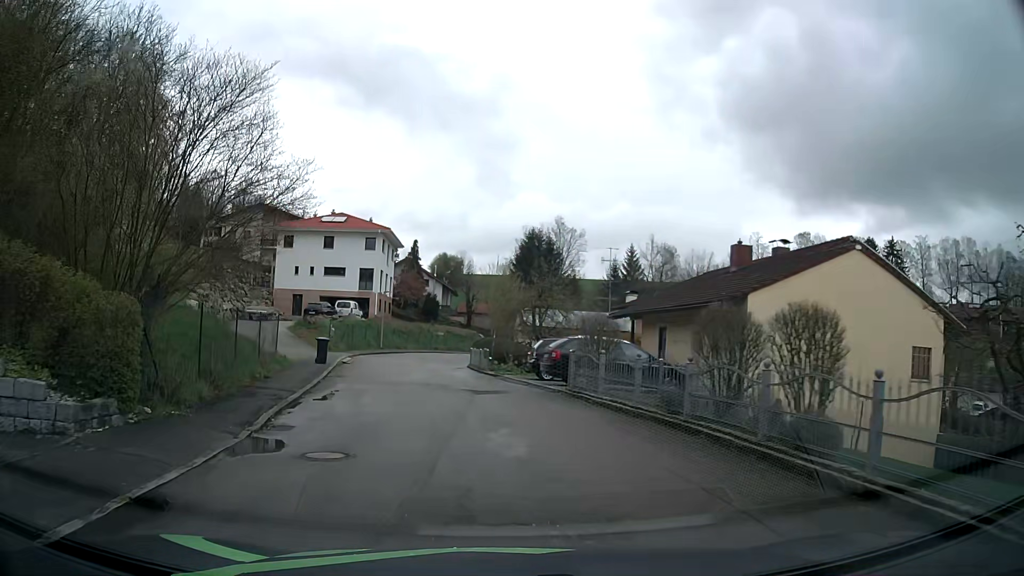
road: residential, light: Day
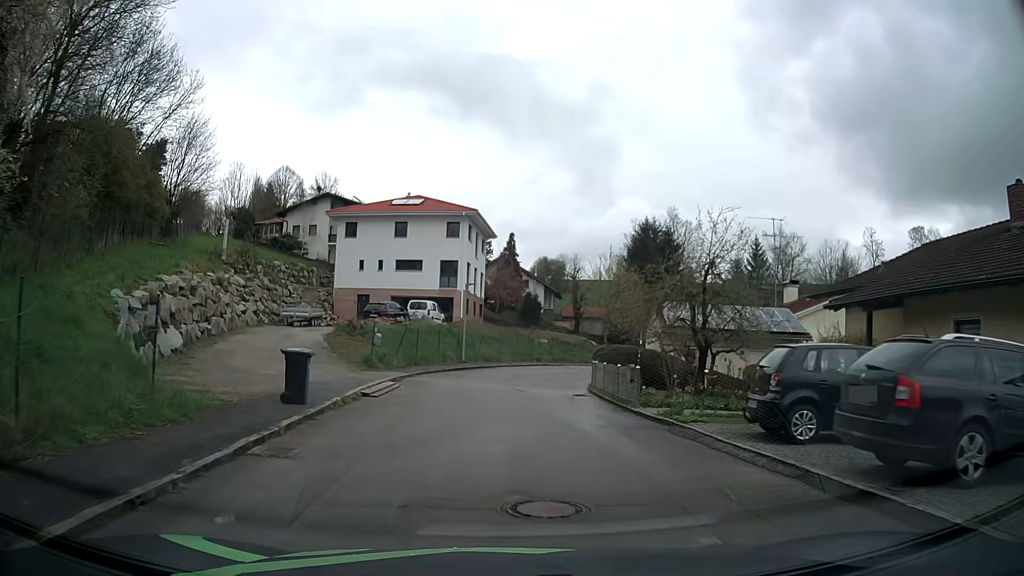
(-1.1, +13.3) m; -8°
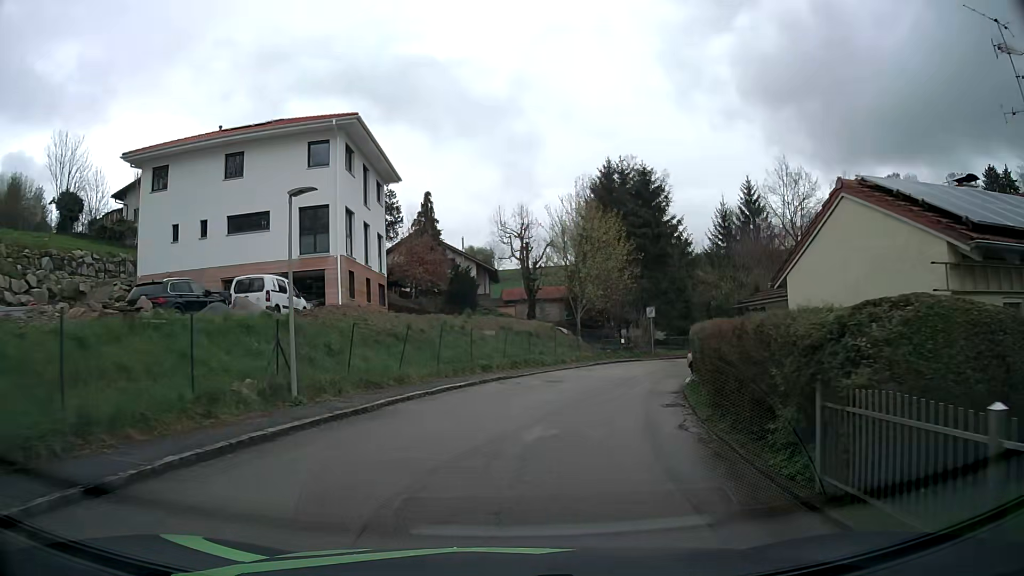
(+0.3, +22.8) m; +6°
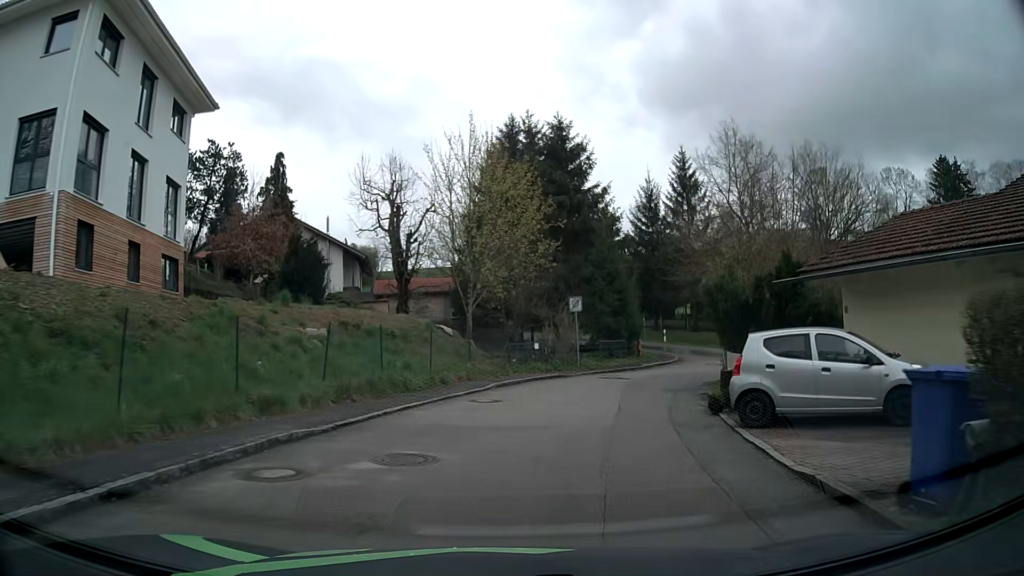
(+0.9, +13.8) m; +9°
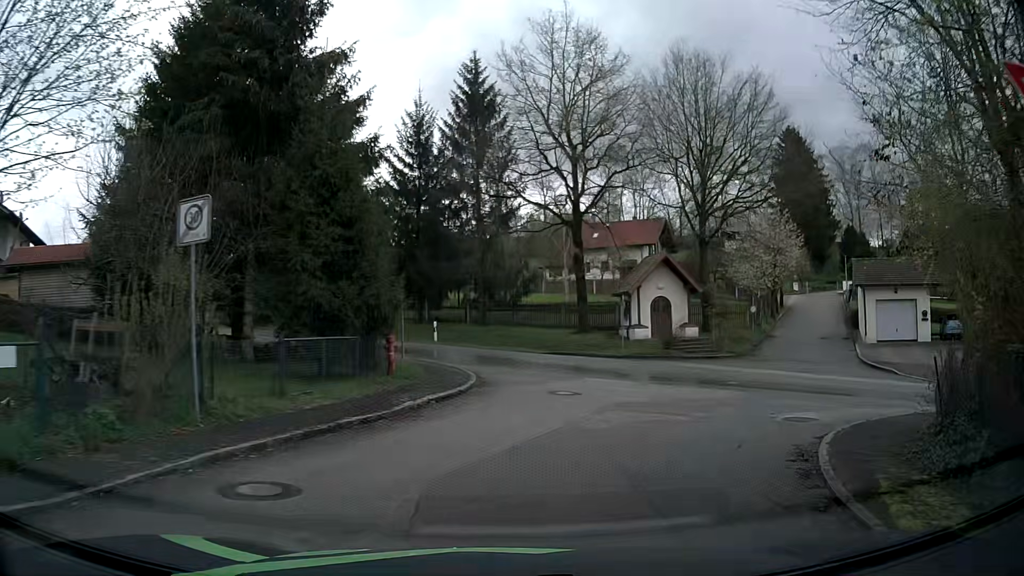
(+3.4, +20.5) m; +20°
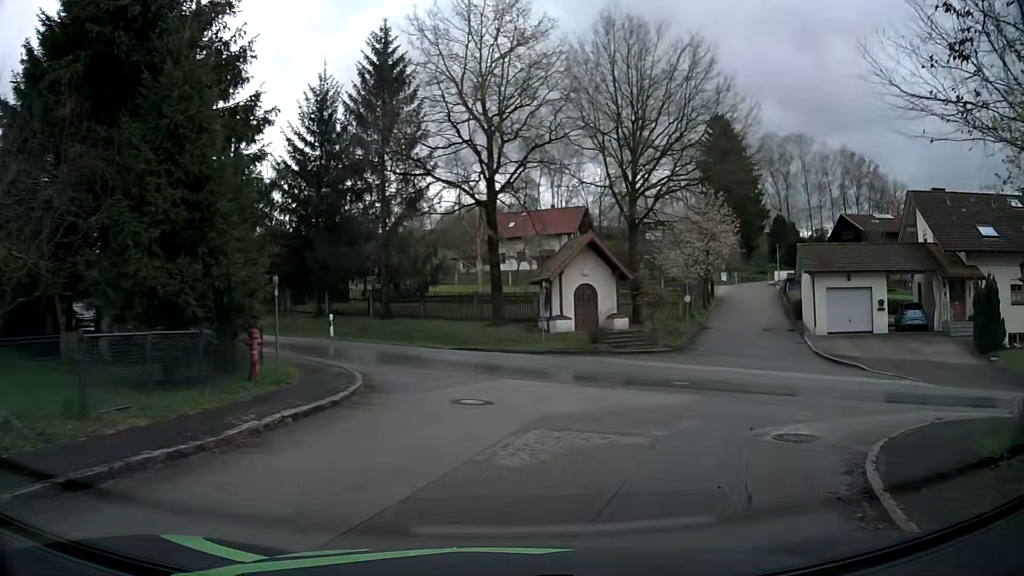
(+0.2, +3.6) m; +6°
